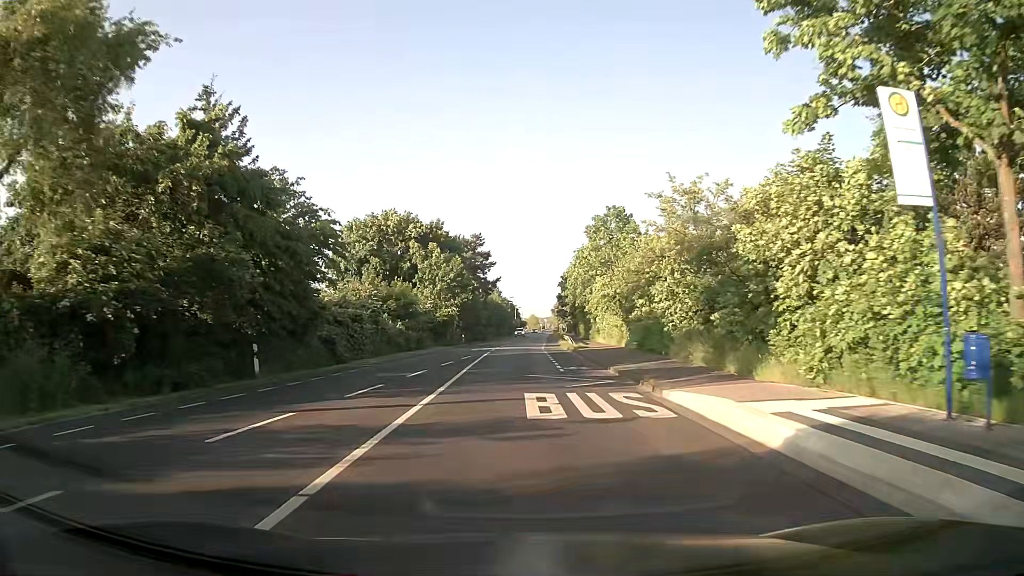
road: secondary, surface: asphalt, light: Day
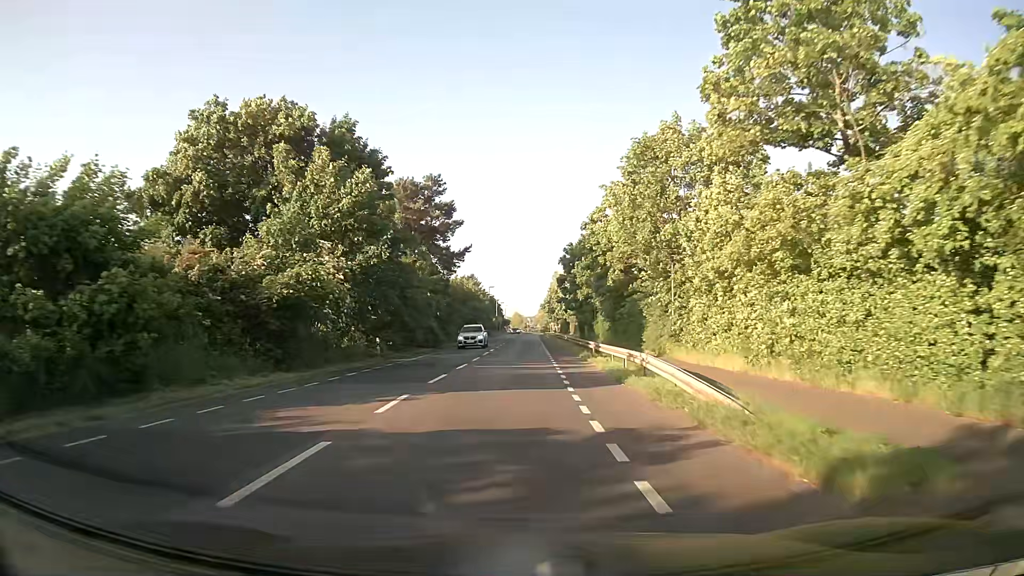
(+0.1, +39.2) m; +1°
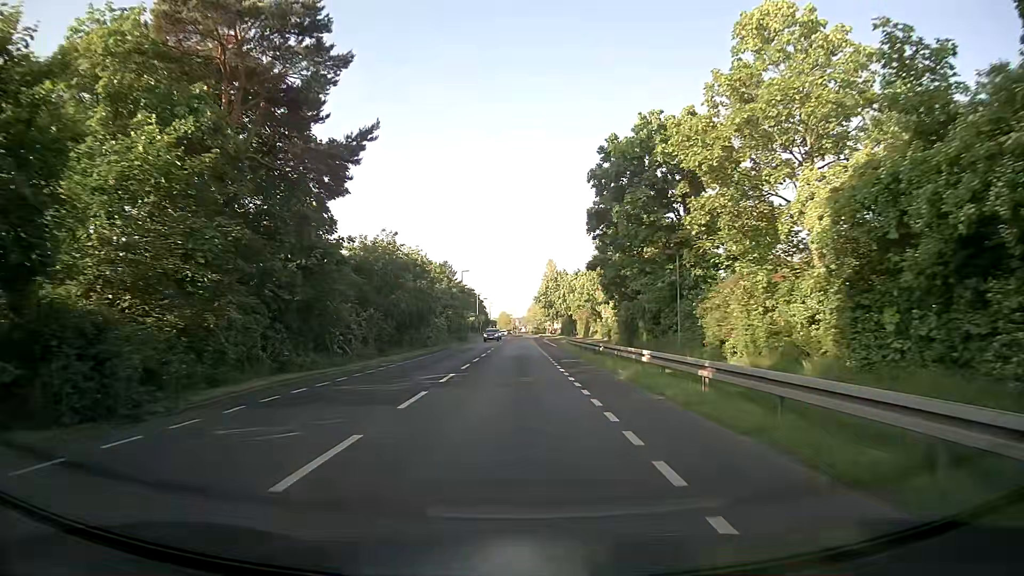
(+0.3, +41.8) m; +1°
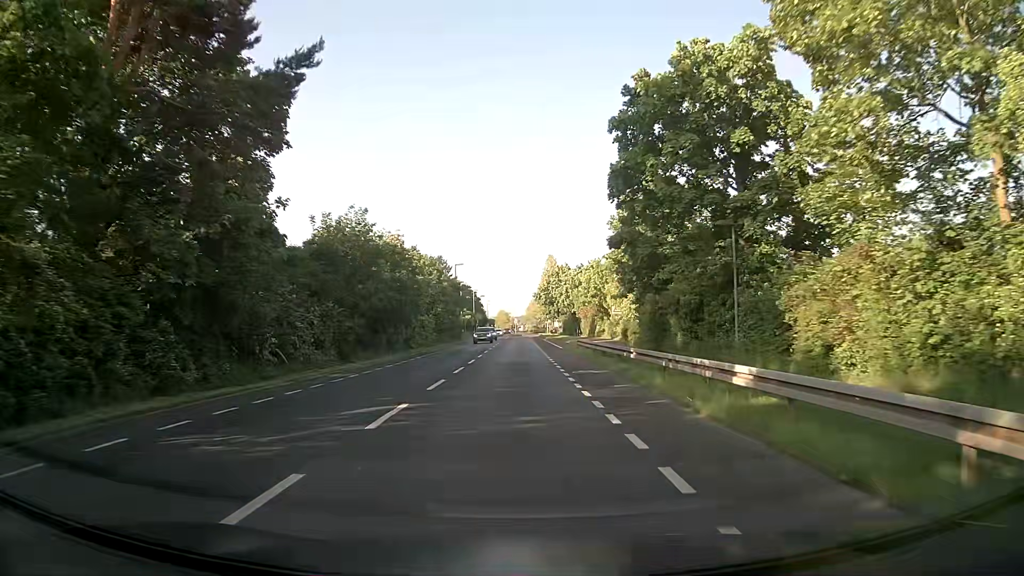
(0.0, +8.4) m; 0°
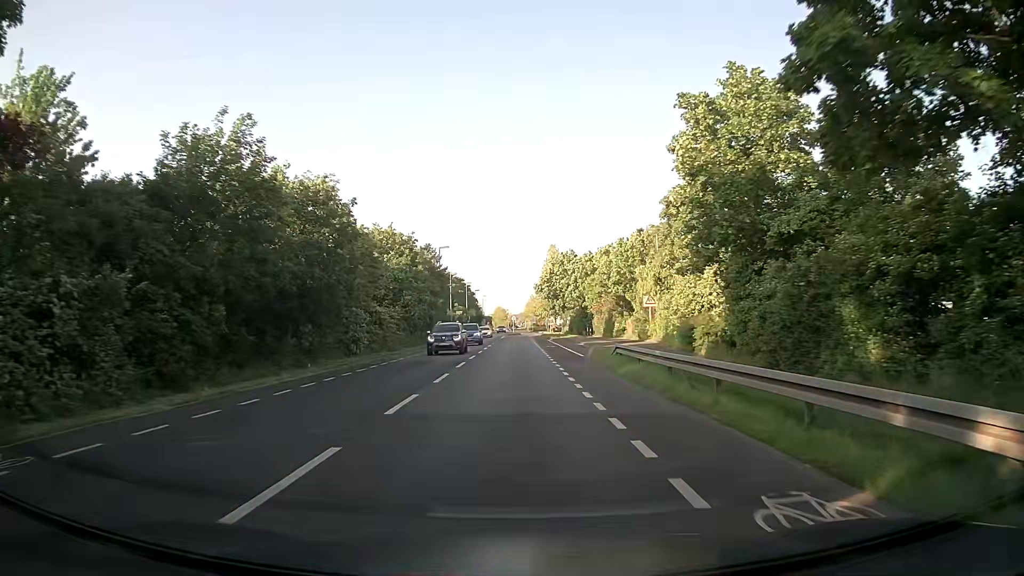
(+0.1, +16.7) m; +1°
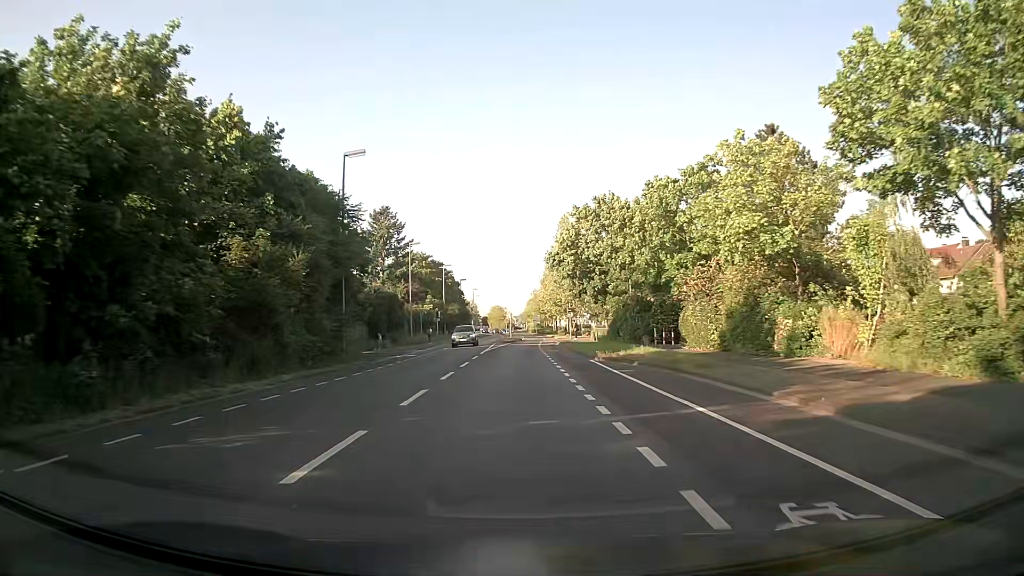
(-0.2, +41.0) m; 0°
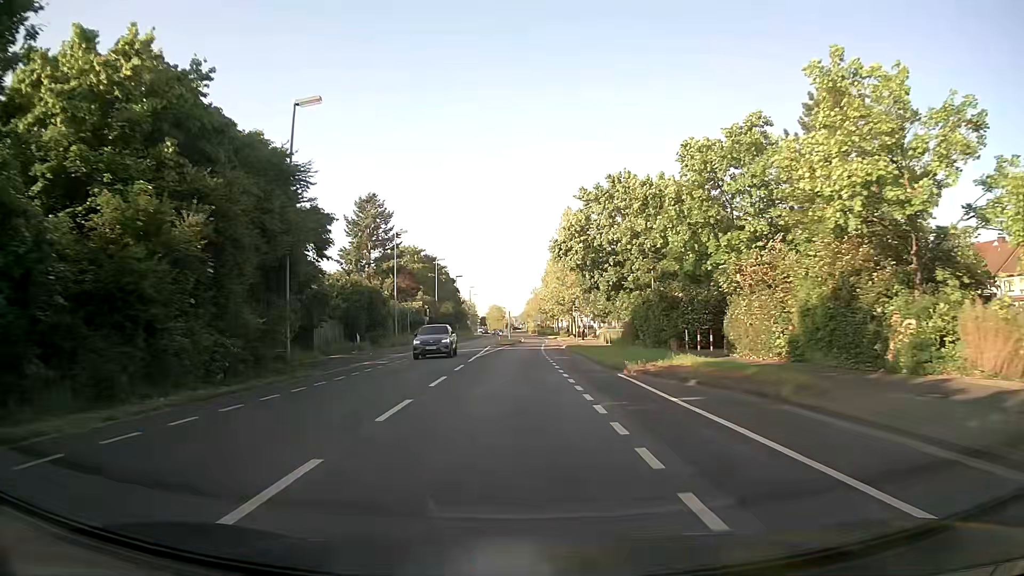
(0.0, +8.1) m; 0°
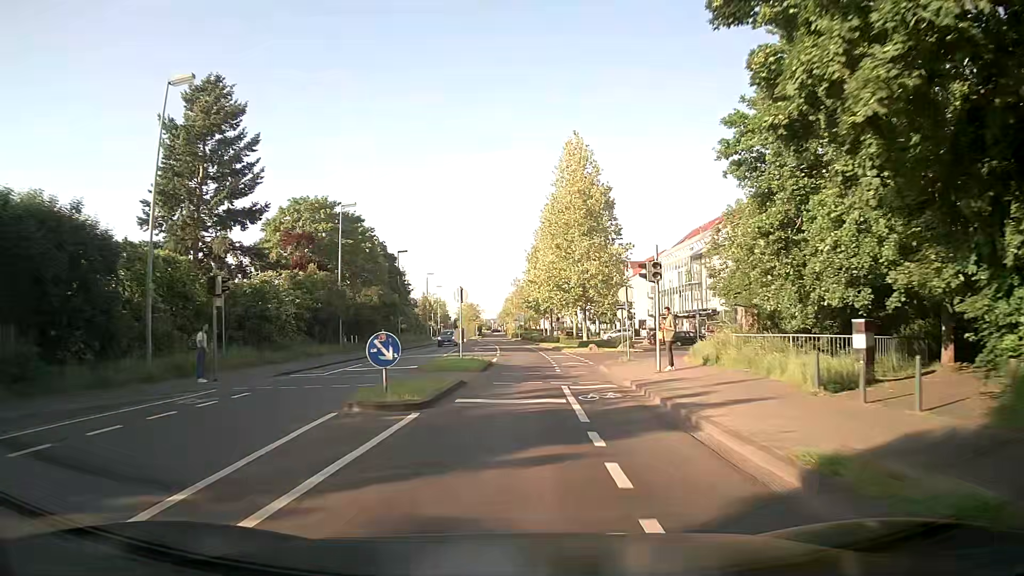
(+0.3, +39.5) m; +1°
(0, +10) (0, +20) (+1, +30) (+1, +40) (0, +50) (0, +60) (-1, +70) (-2, +80) (-3, +90) (-3, +100) m
